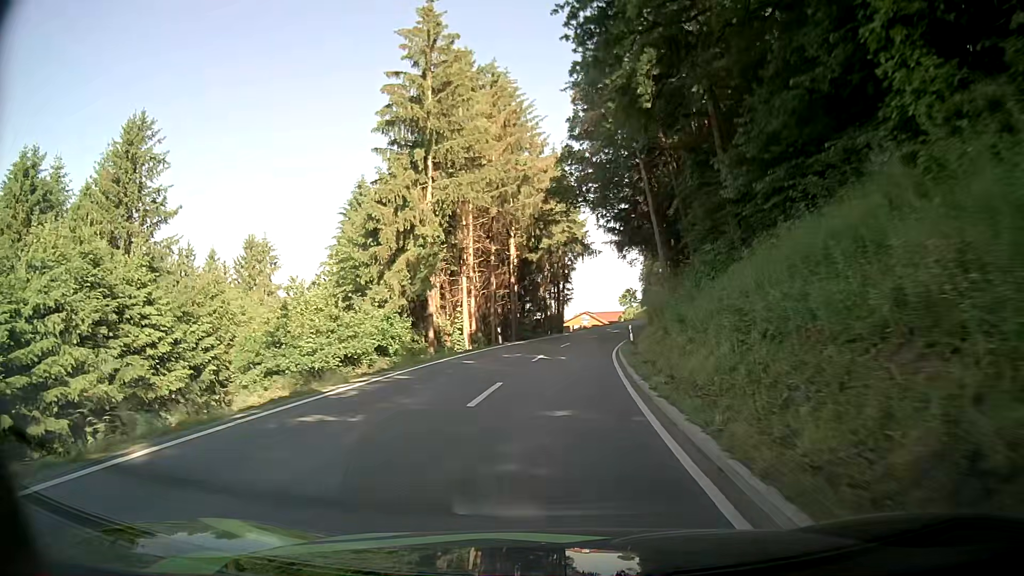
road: secondary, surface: asphalt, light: Day
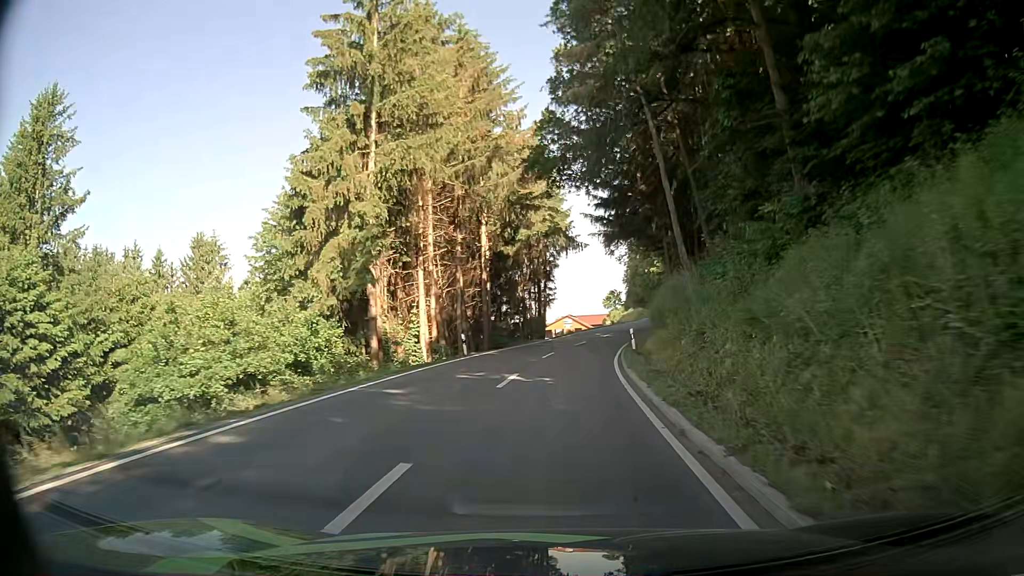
(+0.1, +8.2) m; +2°
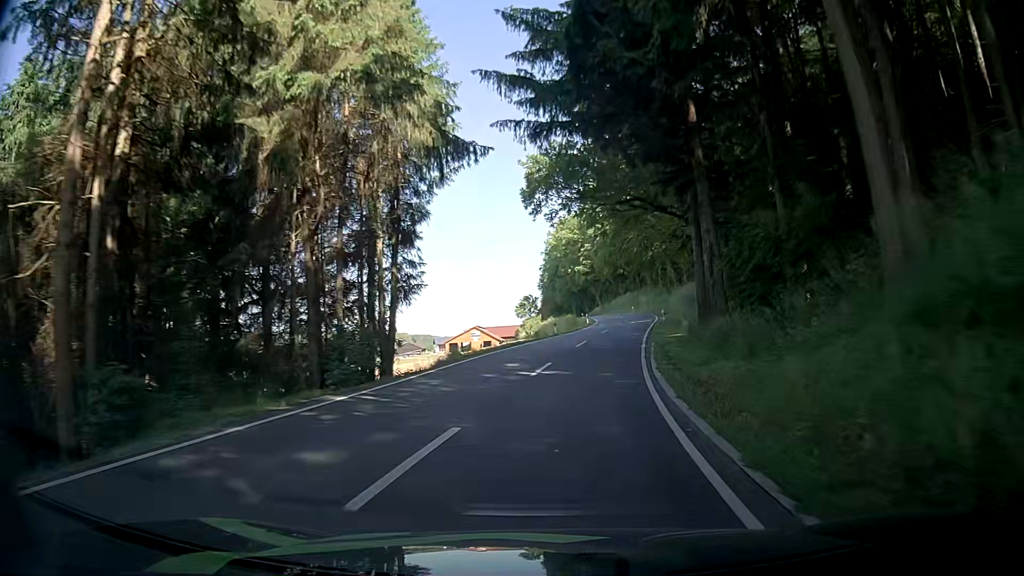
(+1.7, +33.3) m; +7°
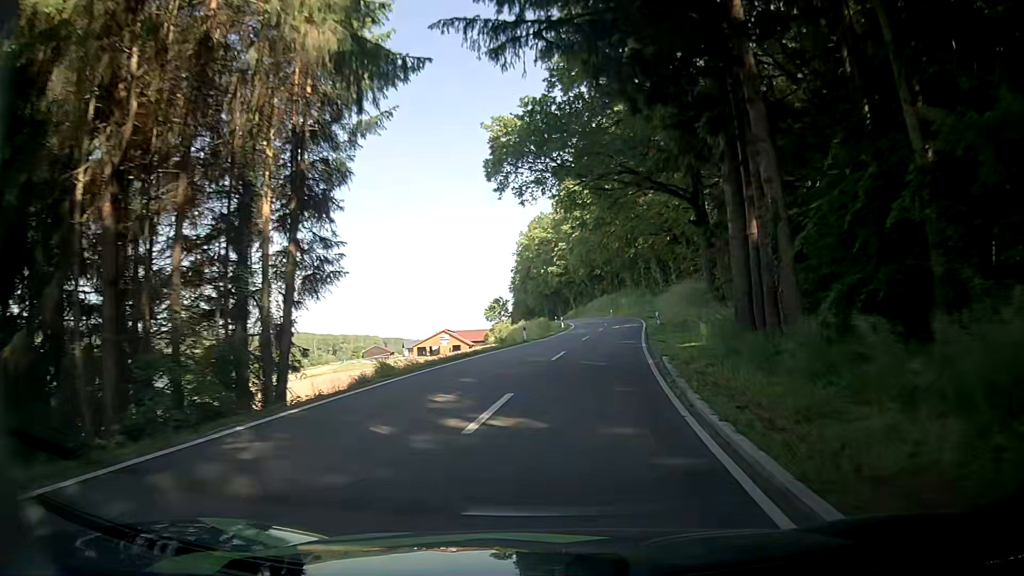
(+0.2, +8.5) m; +2°
